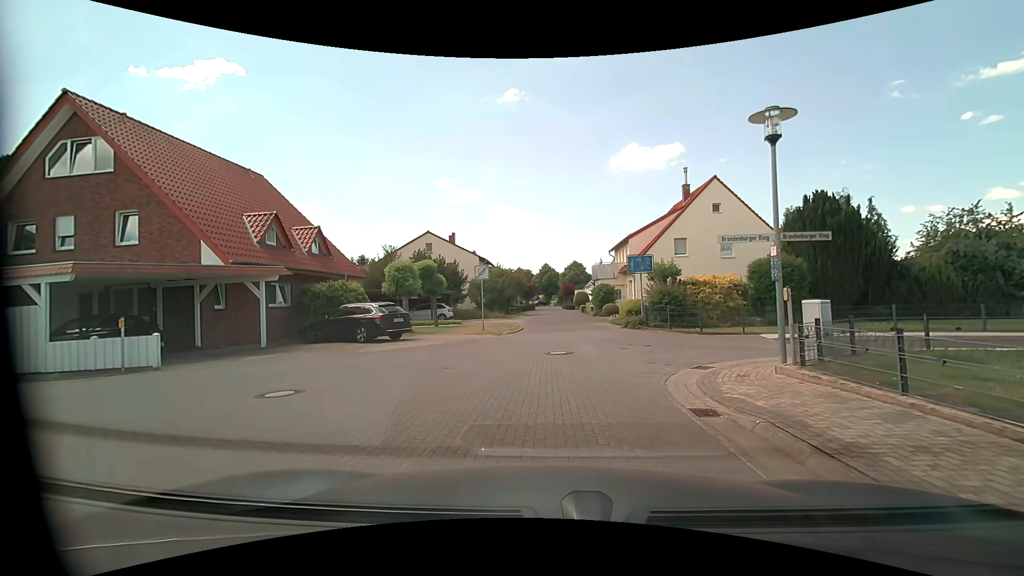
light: Day
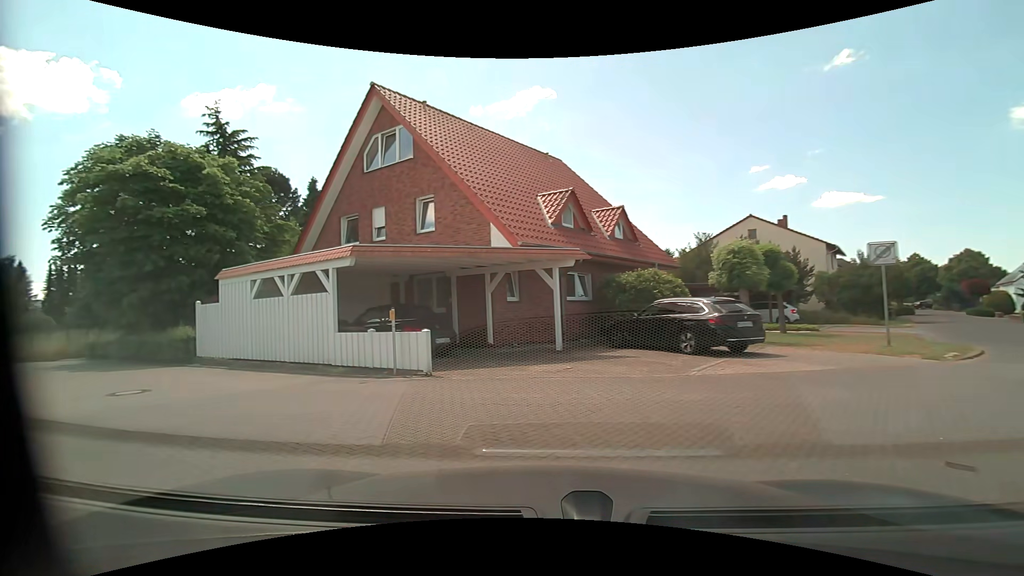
(-1.6, +5.6) m; -36°
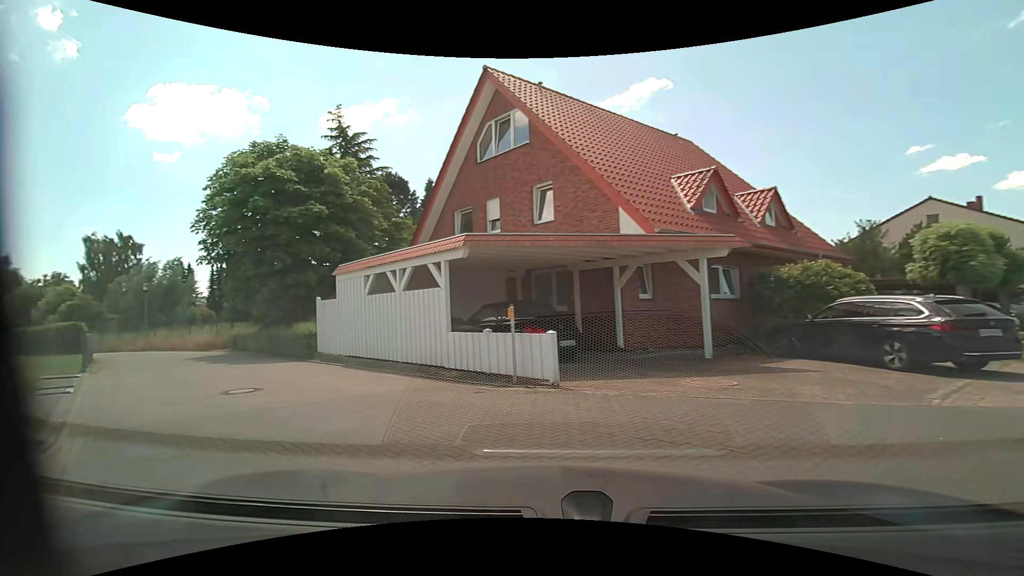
(-0.2, +1.8) m; -13°
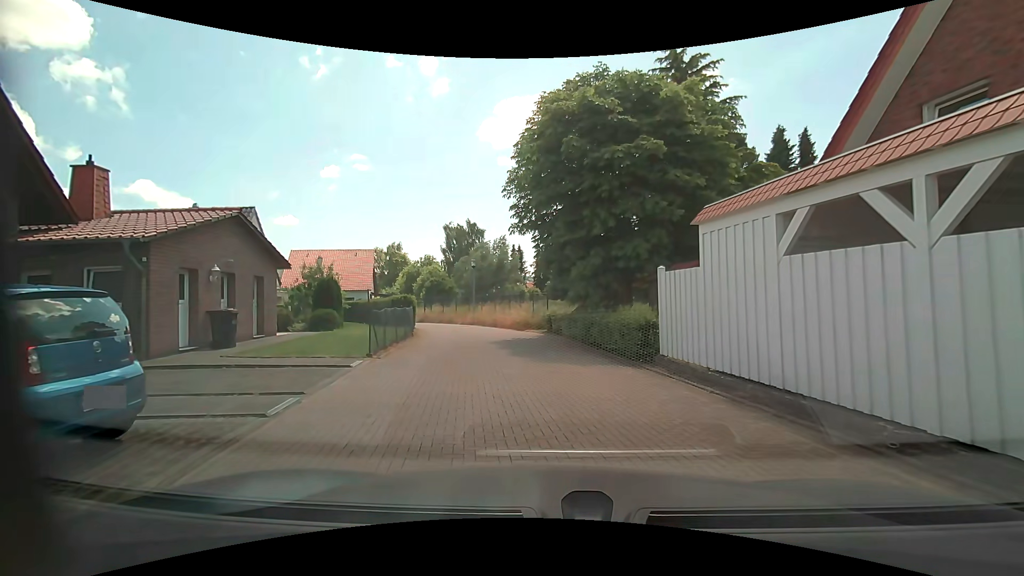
(-2.4, +6.9) m; -31°
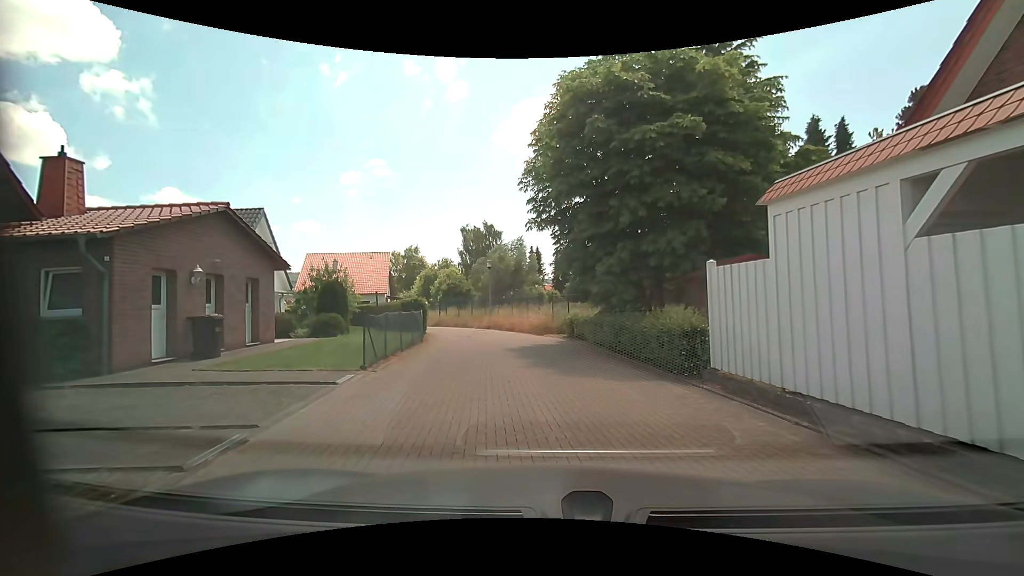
(-0.1, +1.8) m; -4°
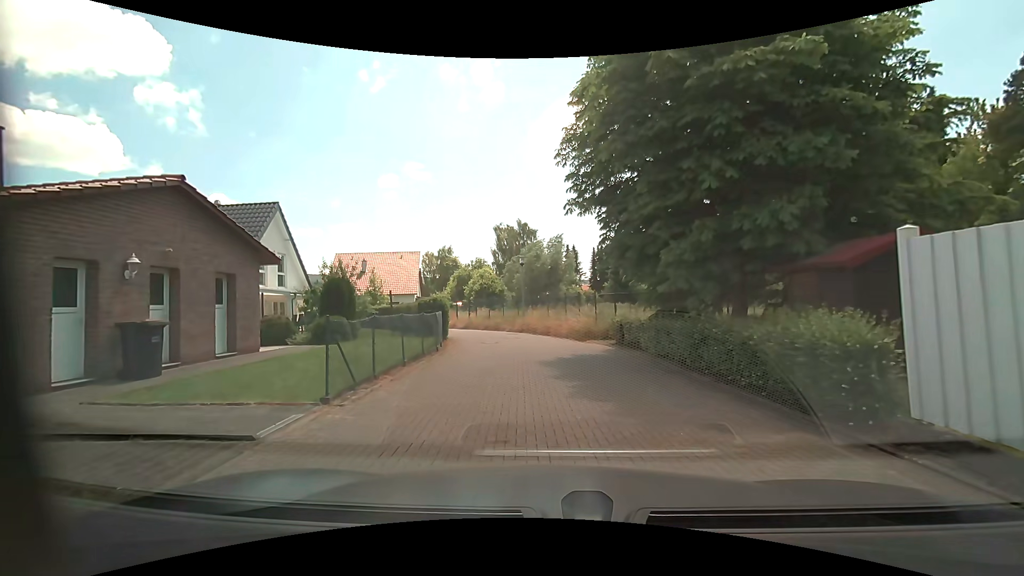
(-0.1, +3.5) m; -4°
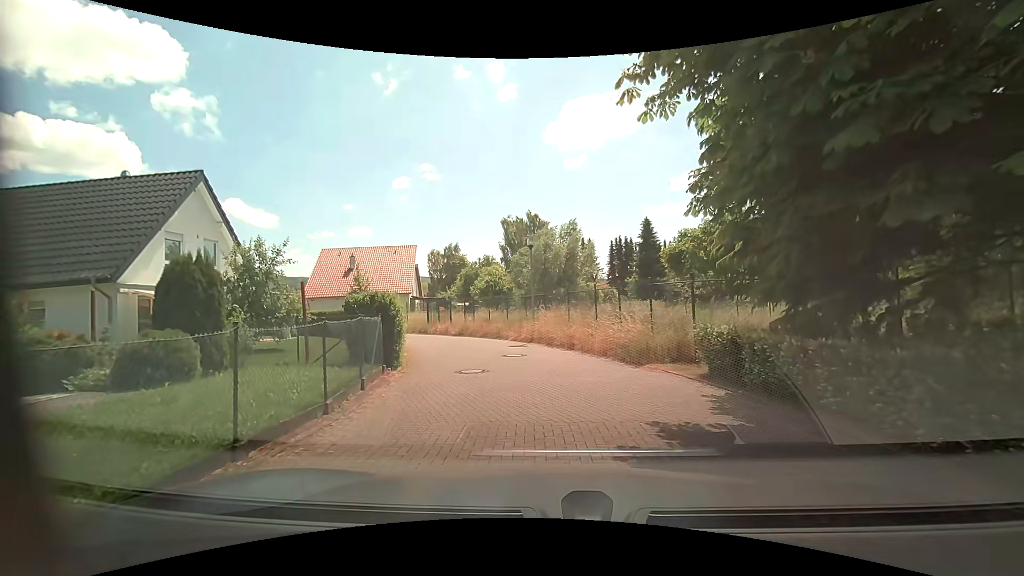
(-0.2, +8.7) m; 0°
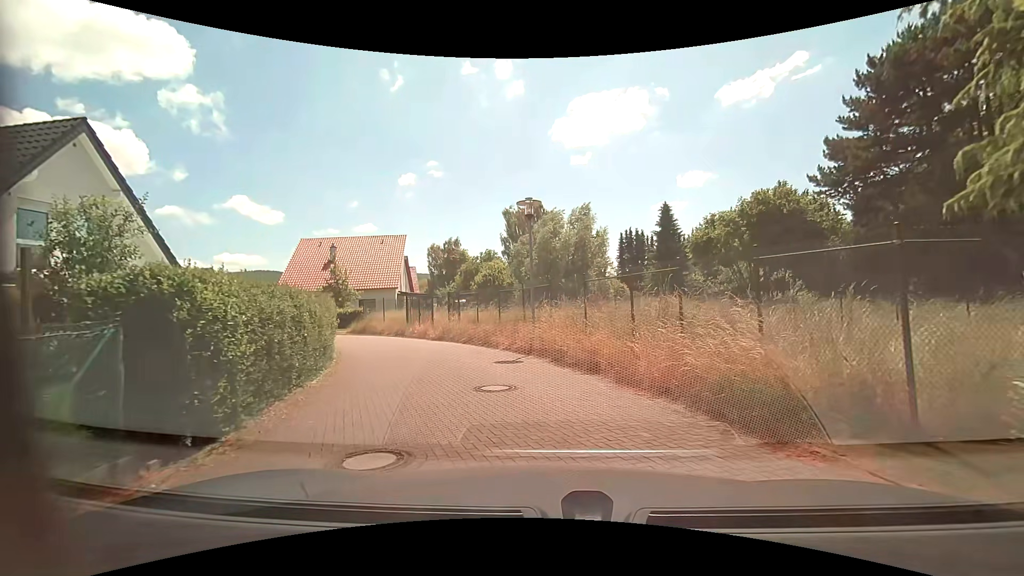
(-0.2, +6.6) m; 0°
(-1, +10) (-5, +19) (-10, +28) (-18, +34) (-27, +38) (-34, +45) (-36, +55) (-38, +65) (-41, +74) (-44, +83) m
